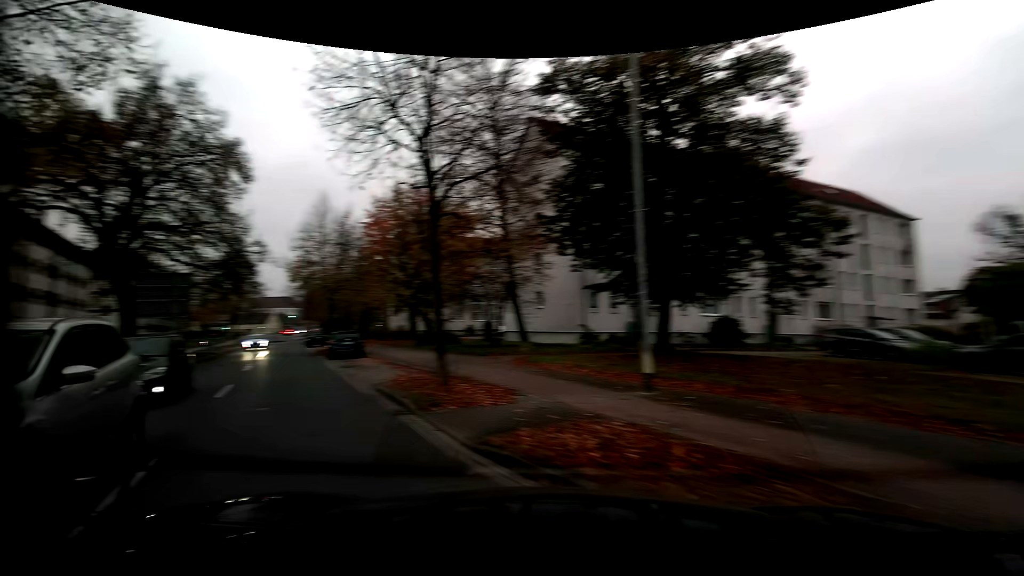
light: Day
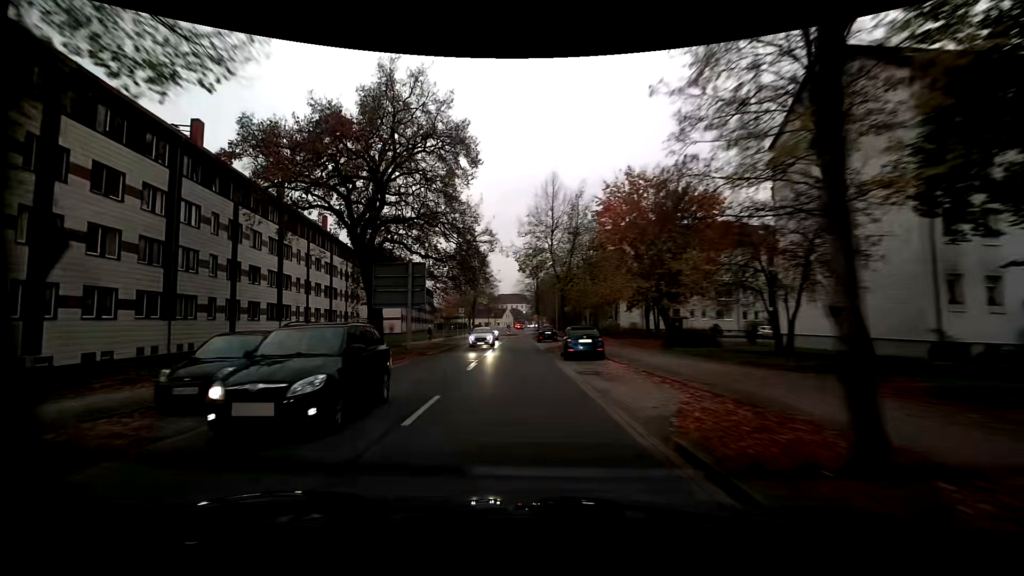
(-1.9, +6.1) m; -25°
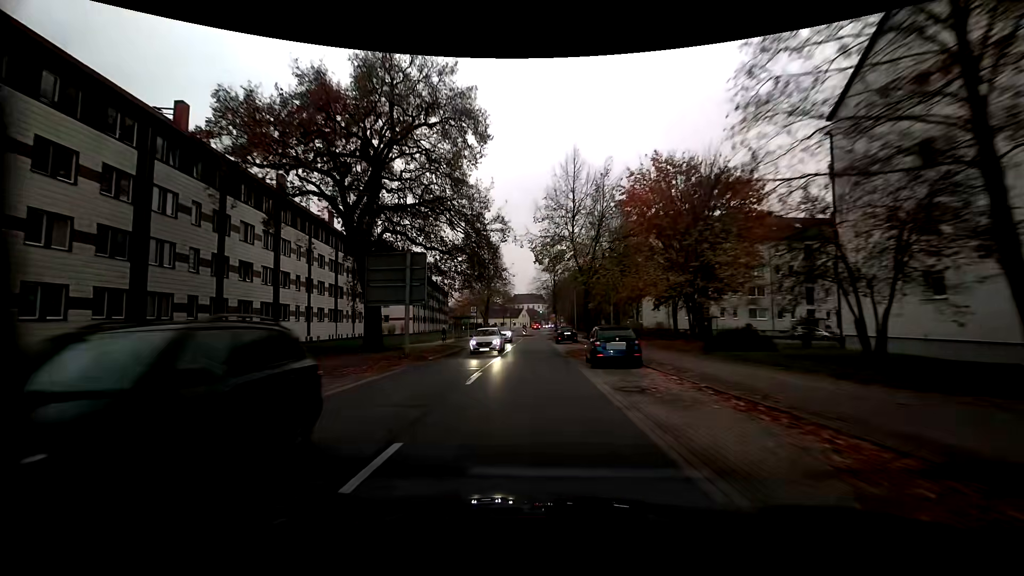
(-0.1, +4.4) m; -2°
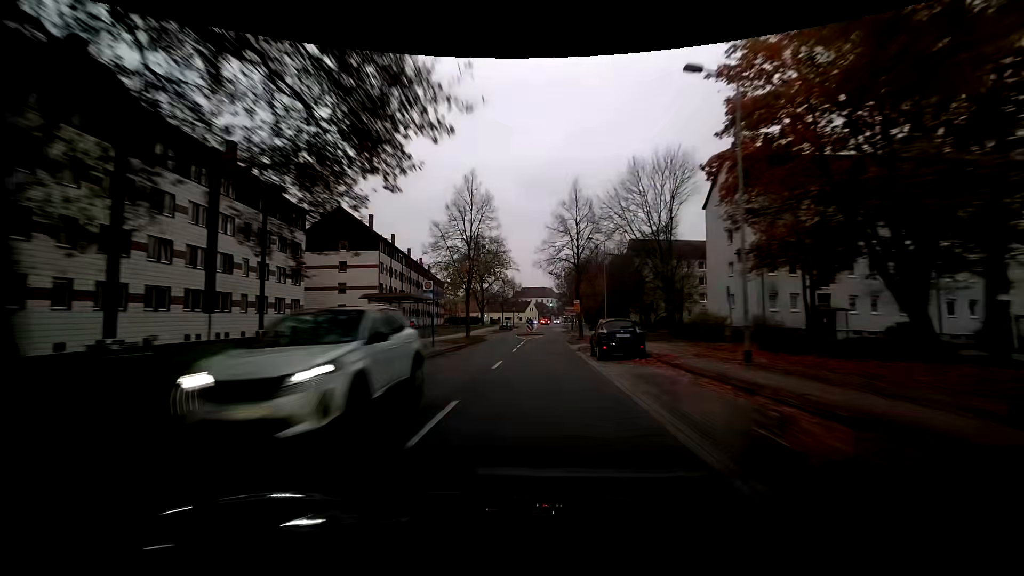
(-0.1, +25.8) m; -1°
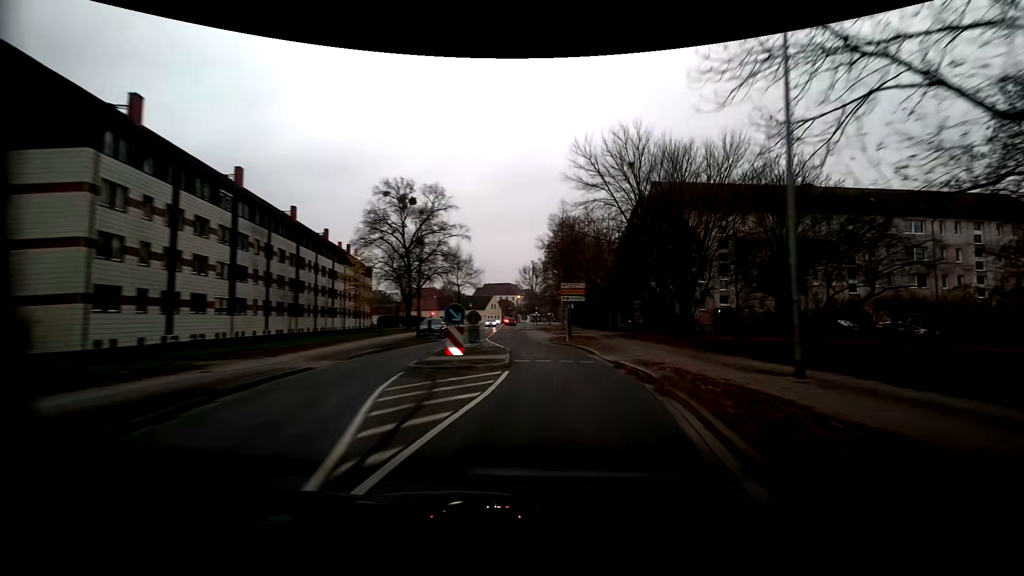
(+0.3, +39.5) m; +4°
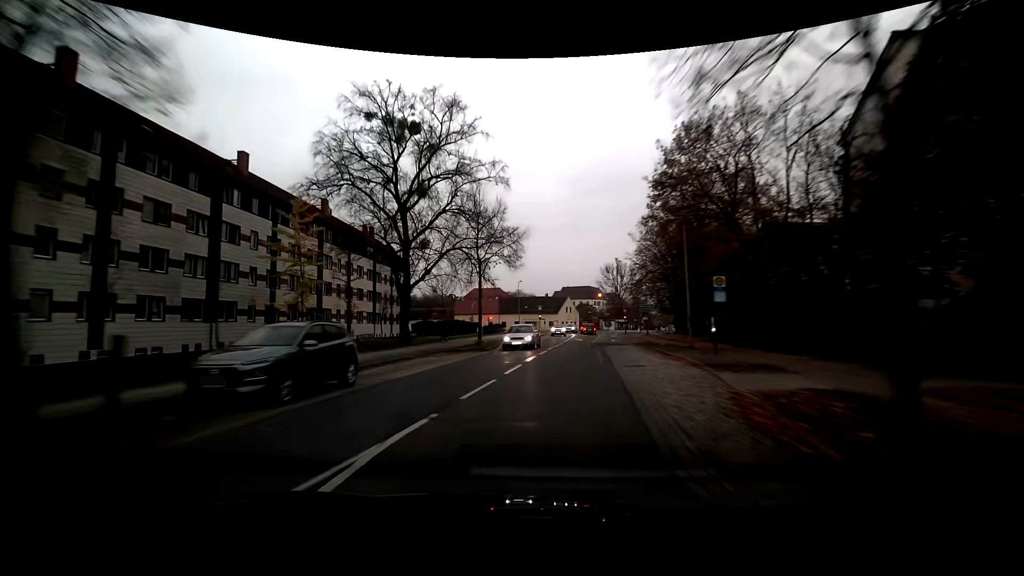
(-0.5, +28.3) m; -9°
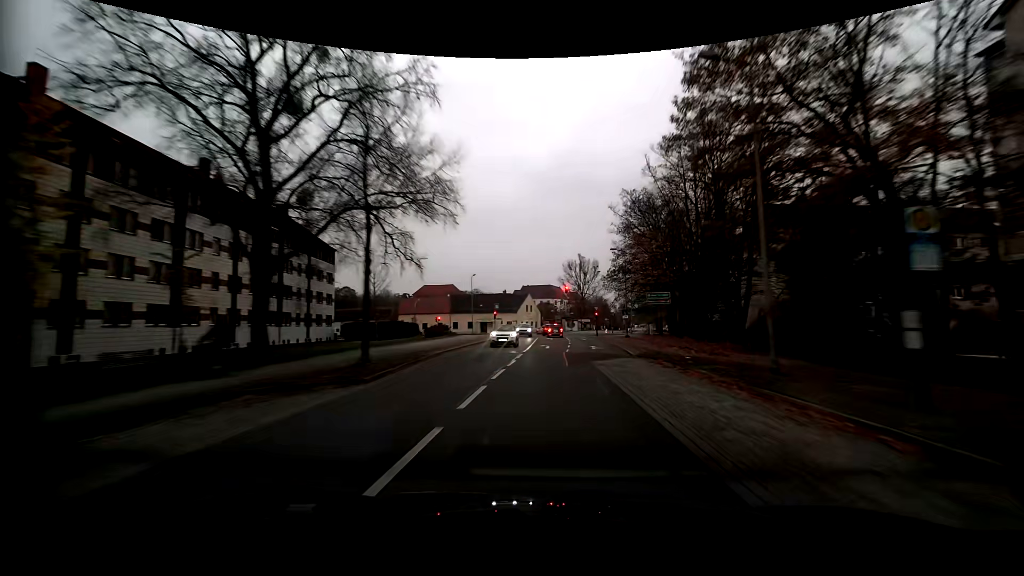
(+0.4, +14.1) m; +5°
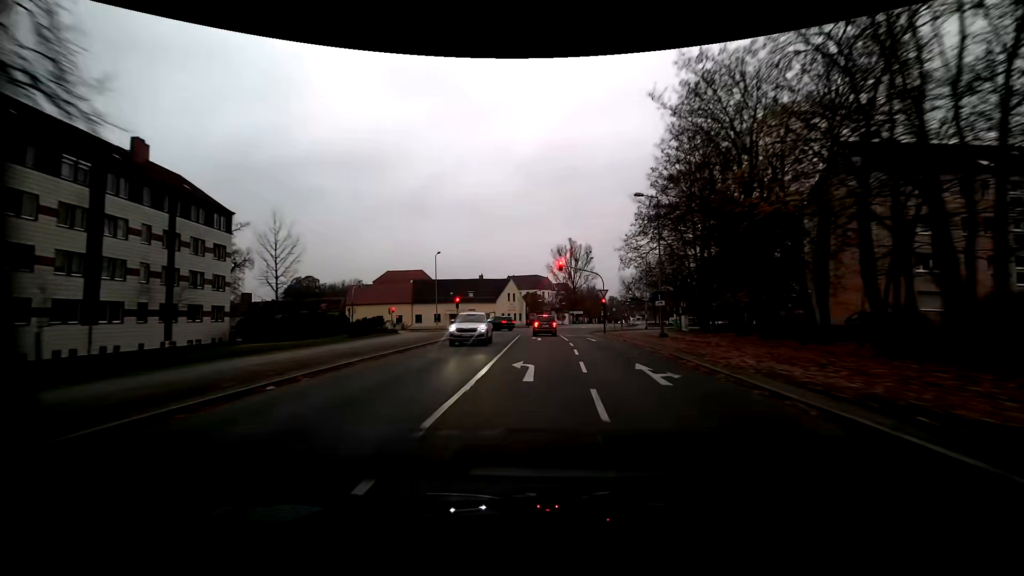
(+0.4, +20.1) m; +1°
